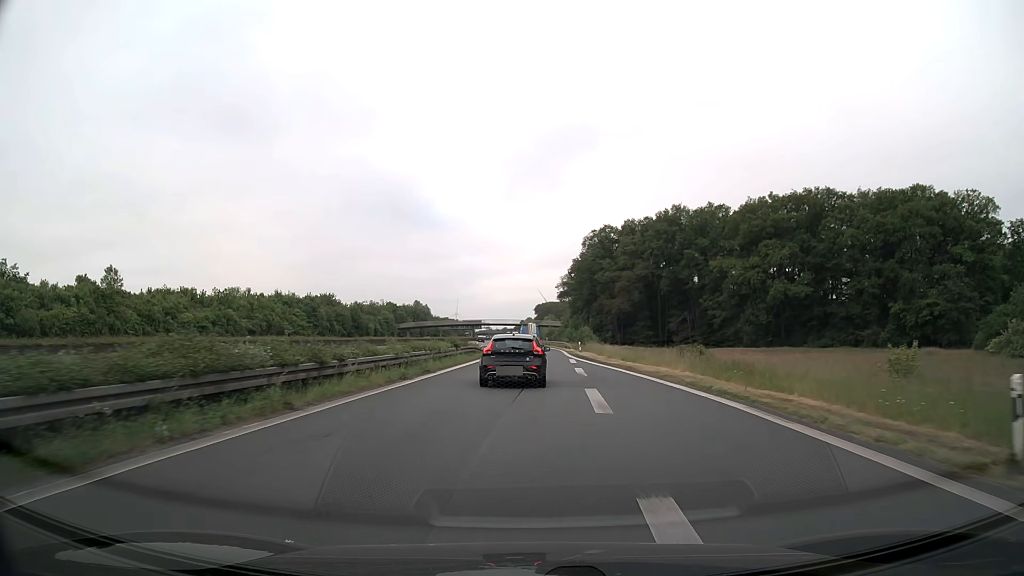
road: motorway_link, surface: asphalt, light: Day
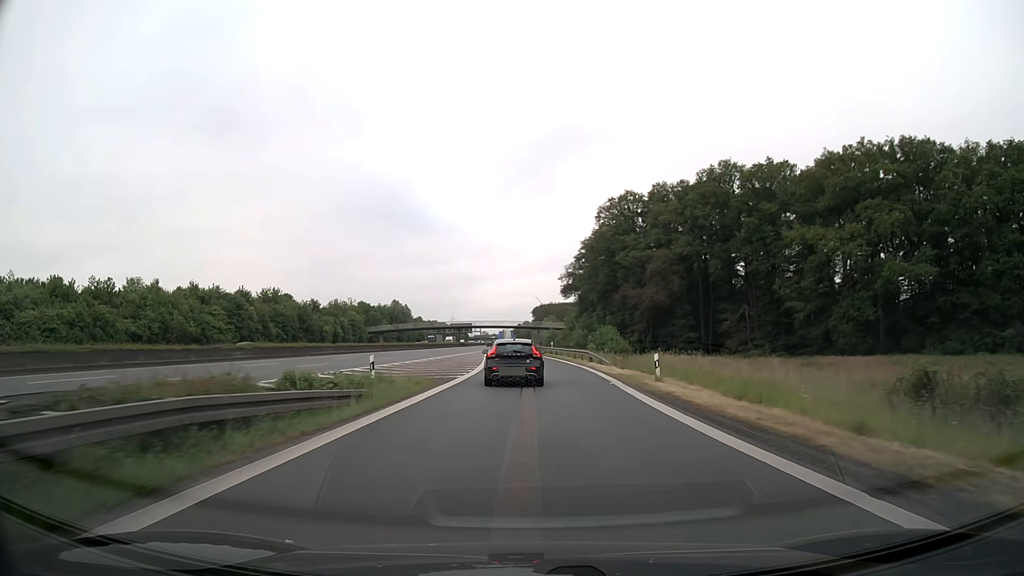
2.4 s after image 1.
(+0.4, +37.5) m; +1°
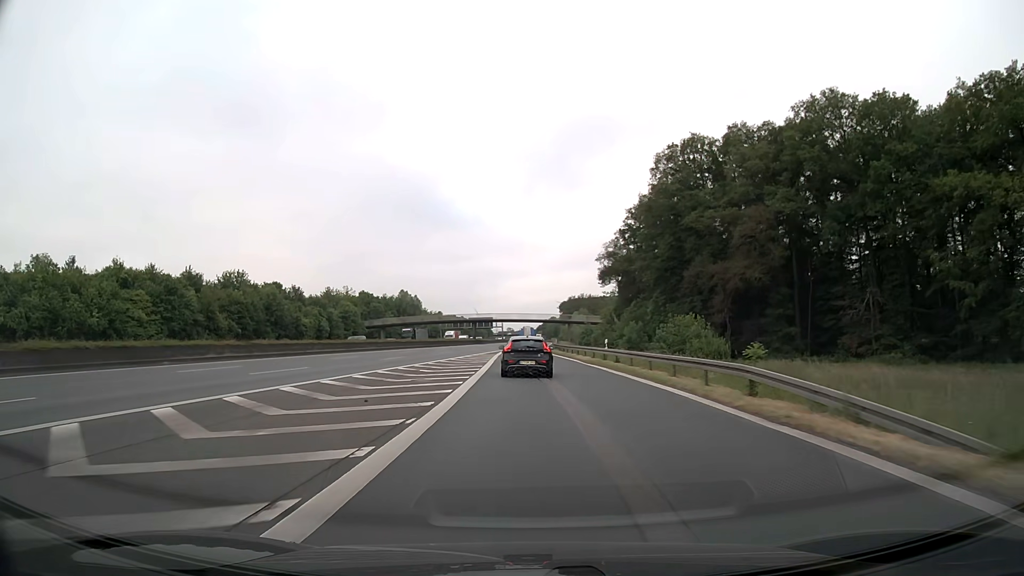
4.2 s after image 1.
(-0.7, +29.7) m; -2°
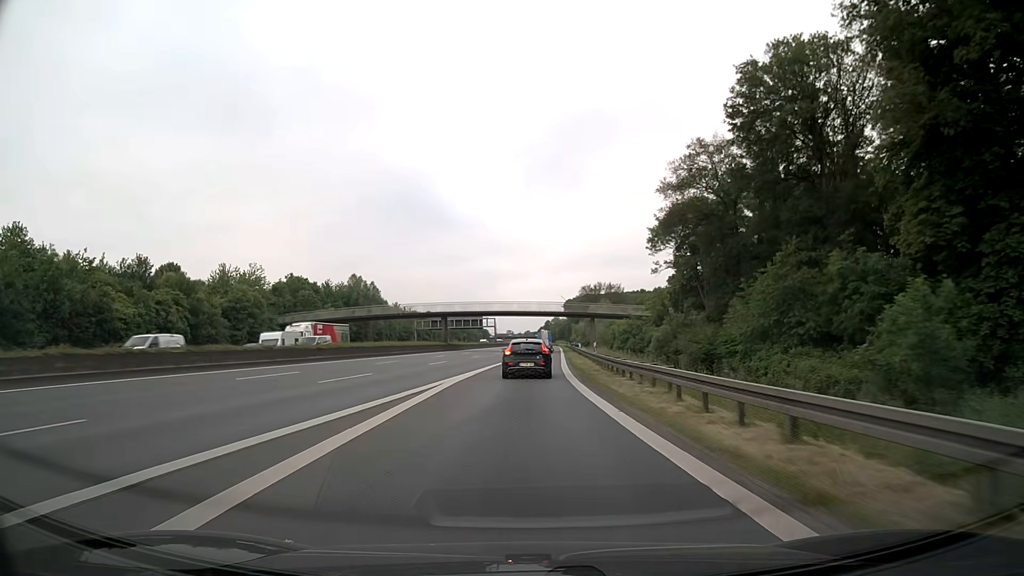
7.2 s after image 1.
(+0.2, +56.5) m; 0°
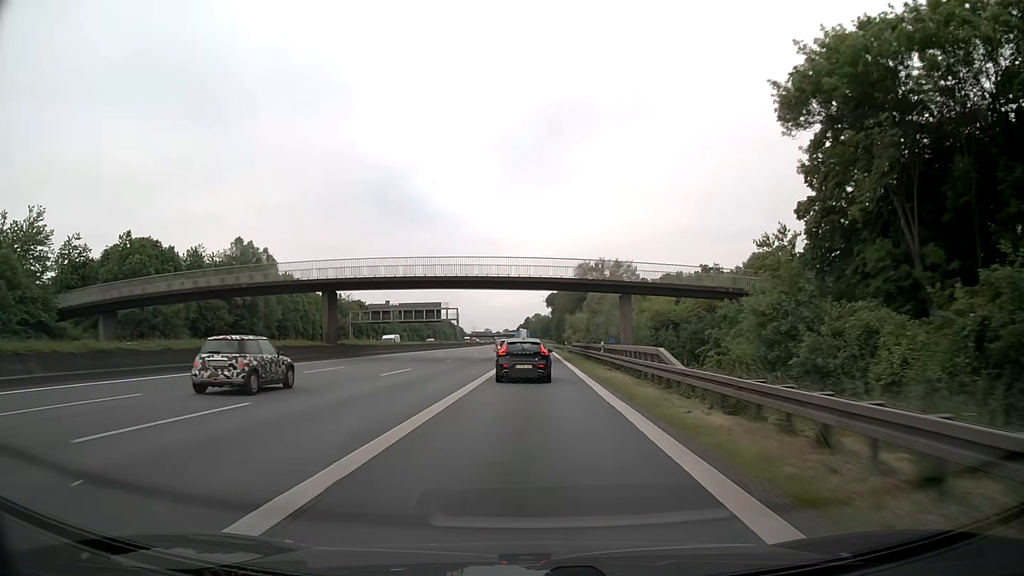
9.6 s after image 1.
(+0.7, +50.2) m; +2°
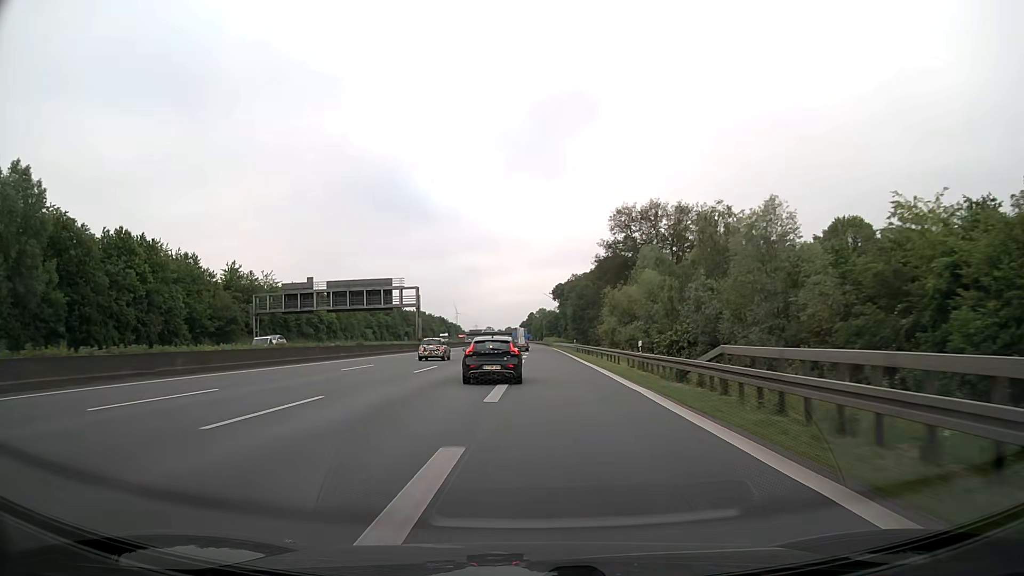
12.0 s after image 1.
(0.0, +52.1) m; -1°
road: motorway
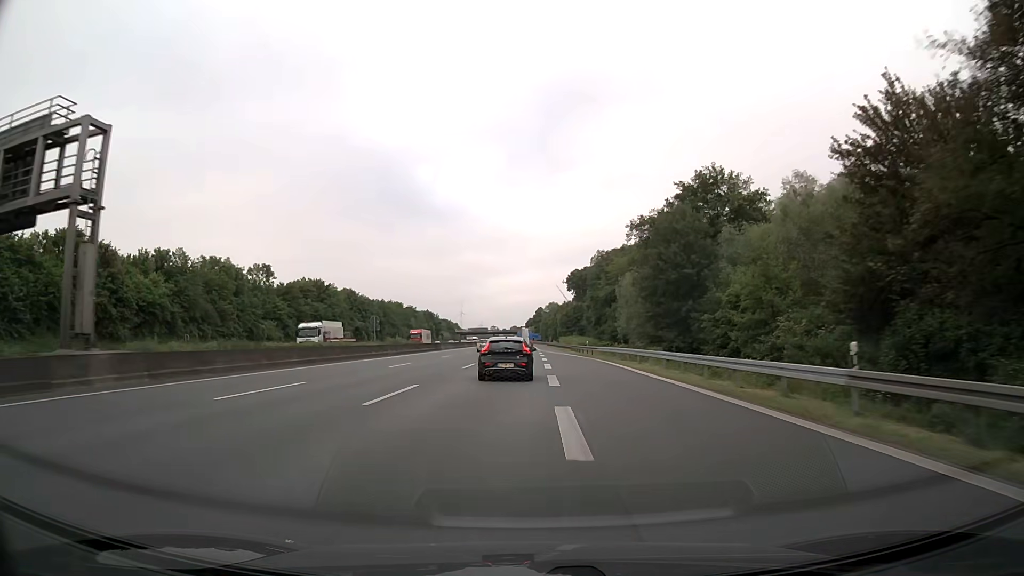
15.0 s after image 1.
(0.0, +67.4) m; 0°
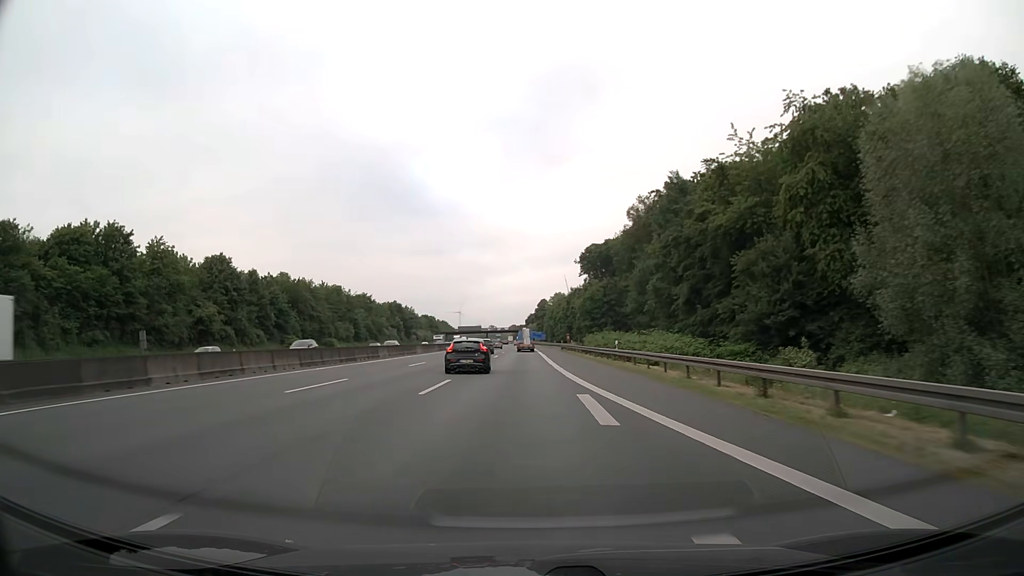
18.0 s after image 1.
(+0.1, +69.0) m; 0°
(0, +10) (0, +20) (0, +30) (0, +40) (0, +50) (0, +60) (0, +70) (0, +80) (-1, +90) (-1, +100) m
